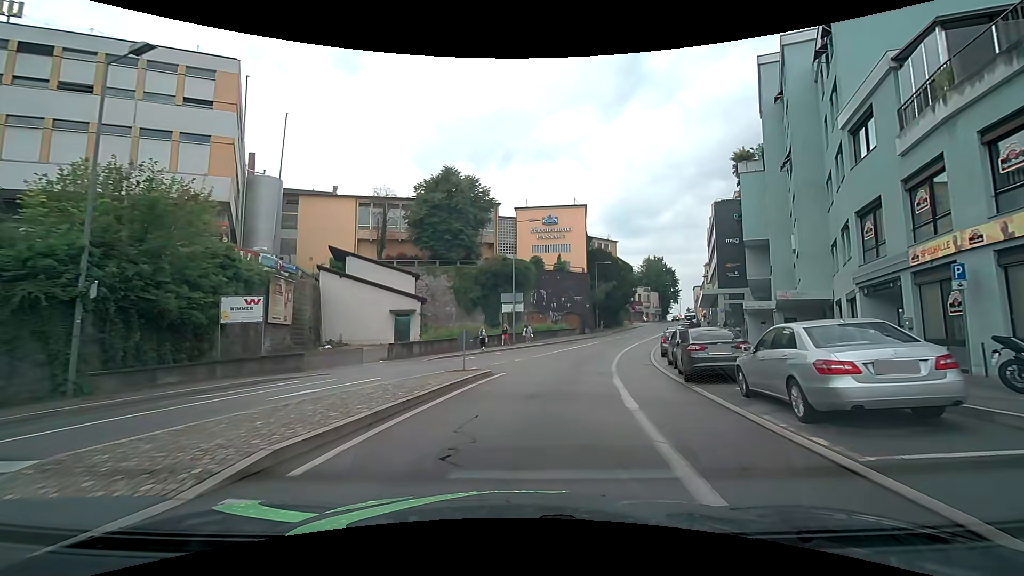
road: tertiary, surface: asphalt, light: Day
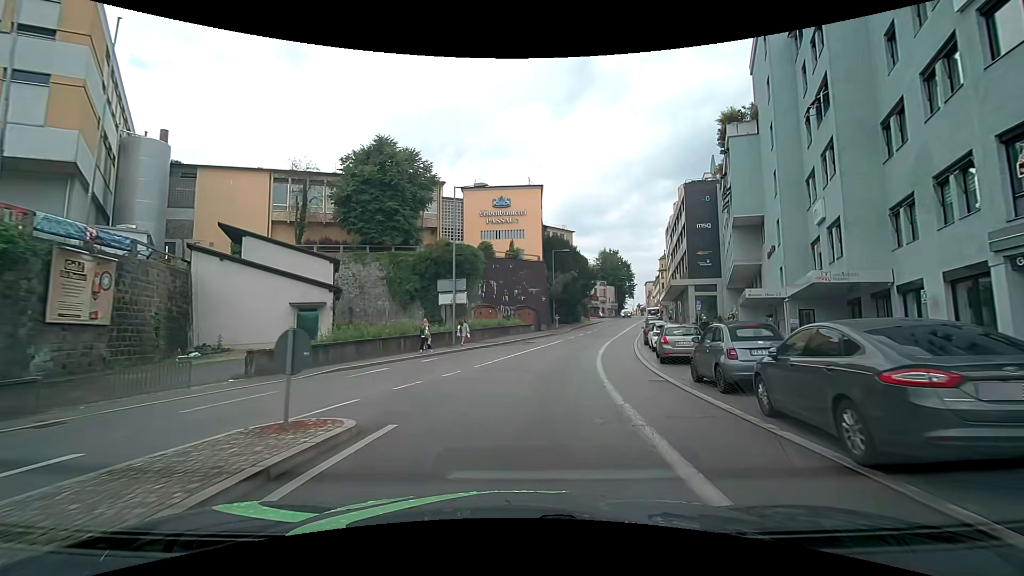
(+0.4, +9.2) m; +5°
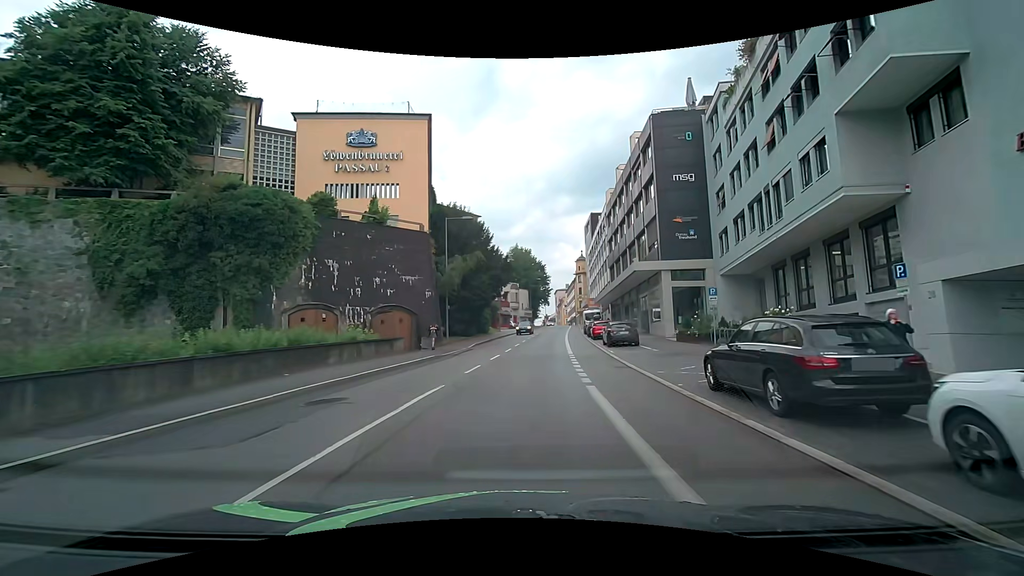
(+2.3, +25.1) m; +10°
(0, +10) (+1, +20) (+2, +30) (+2, +40) (+3, +50) (+4, +60) (+5, +70) (+6, +80) (+7, +90) (+8, +100) m
